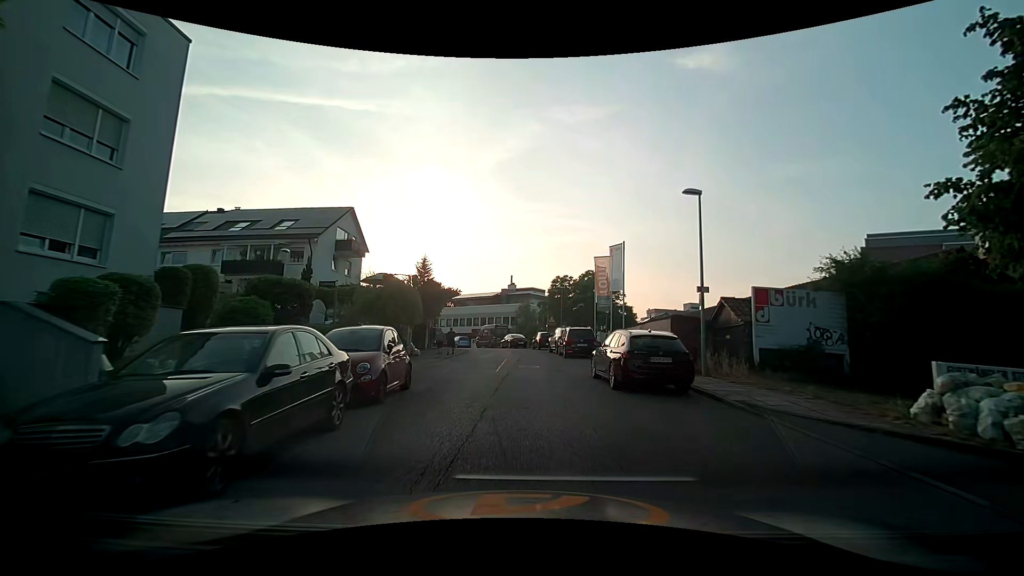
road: residential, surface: asphalt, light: Day
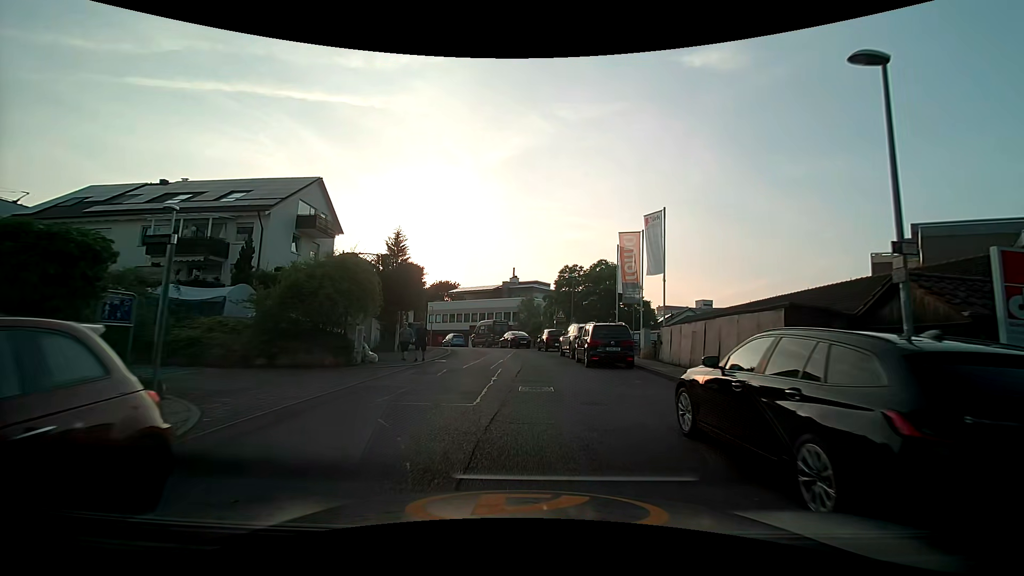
(0.0, +8.4) m; +1°
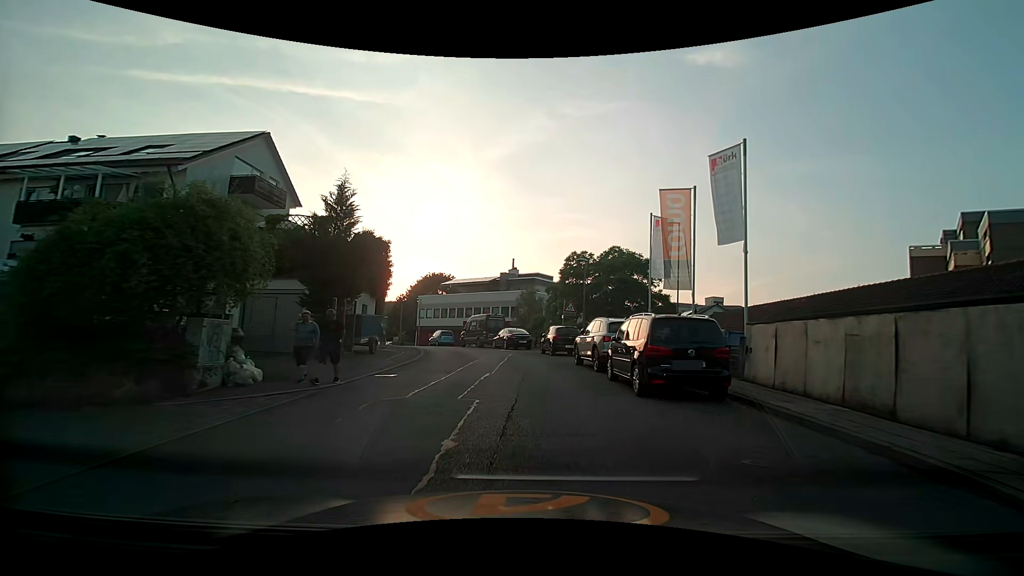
(-0.1, +8.4) m; -1°
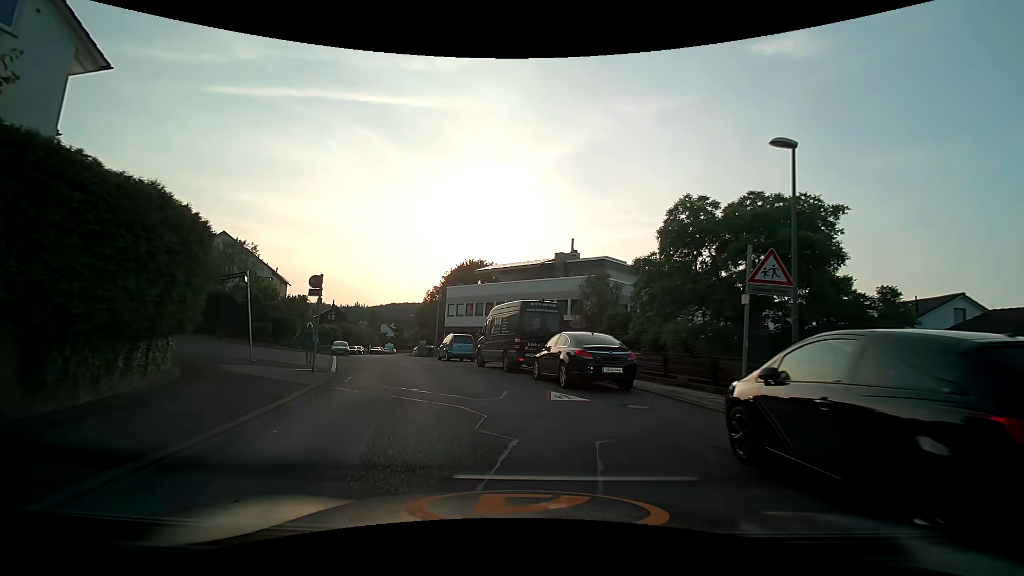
(-0.7, +21.1) m; -6°
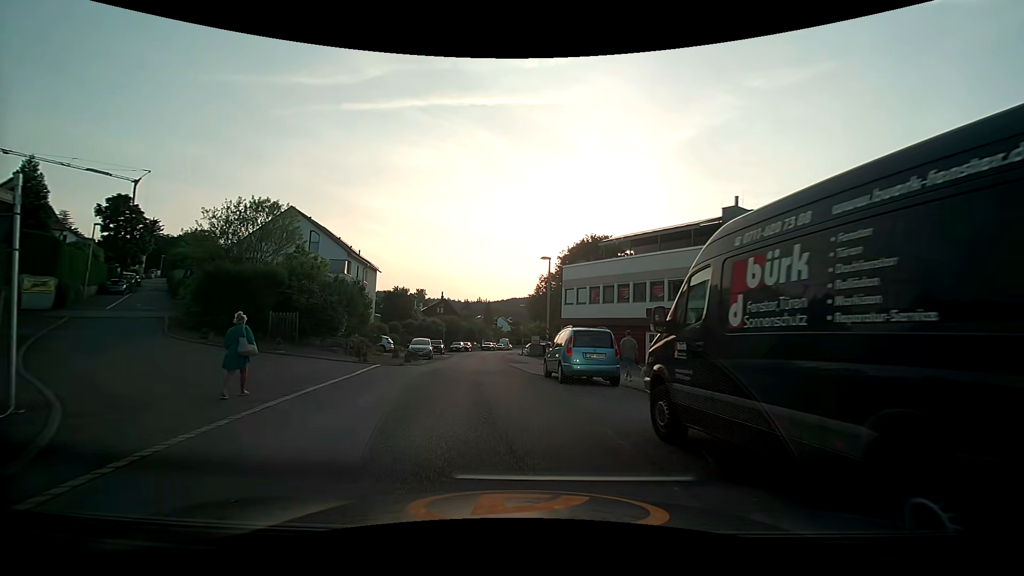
(-1.7, +15.2) m; -14°
(-1, +10) (-2, +20) (-2, +30) (-3, +40) (-4, +50) (-4, +60) (-4, +70) (-4, +80) (-3, +90) (-2, +100) m
